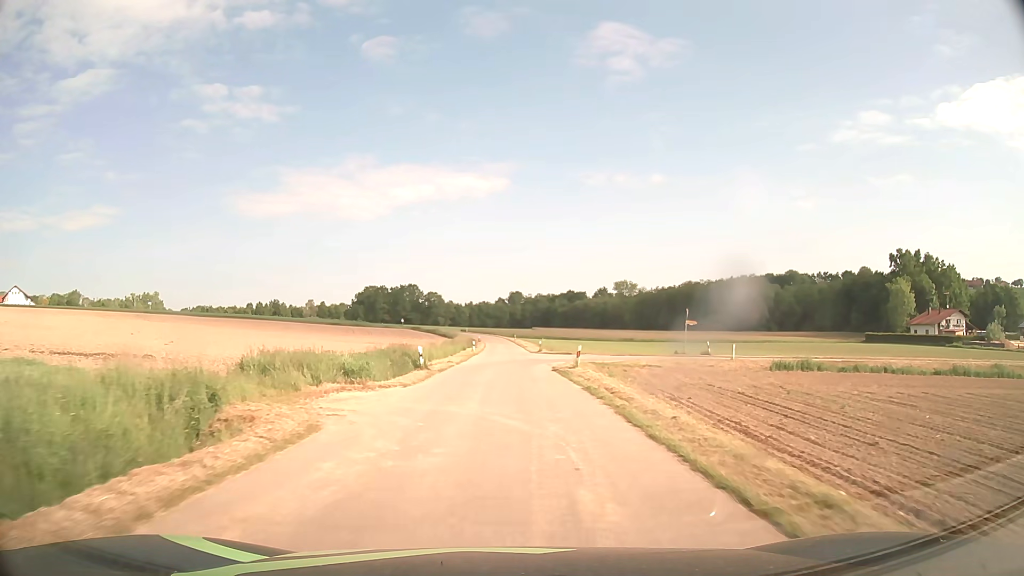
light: Day
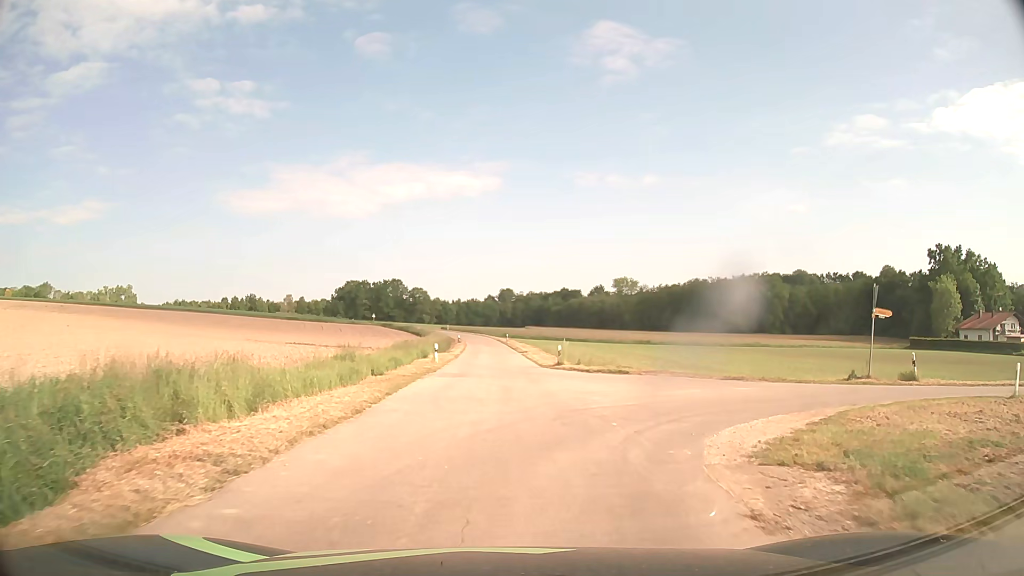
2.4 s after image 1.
(0.0, +26.9) m; +1°
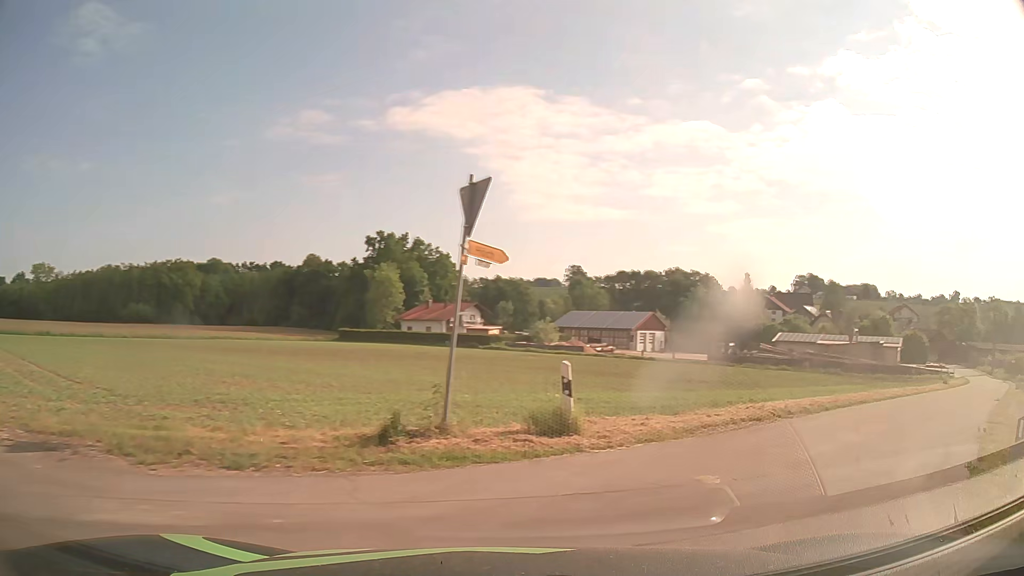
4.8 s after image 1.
(+5.3, +15.1) m; +51°
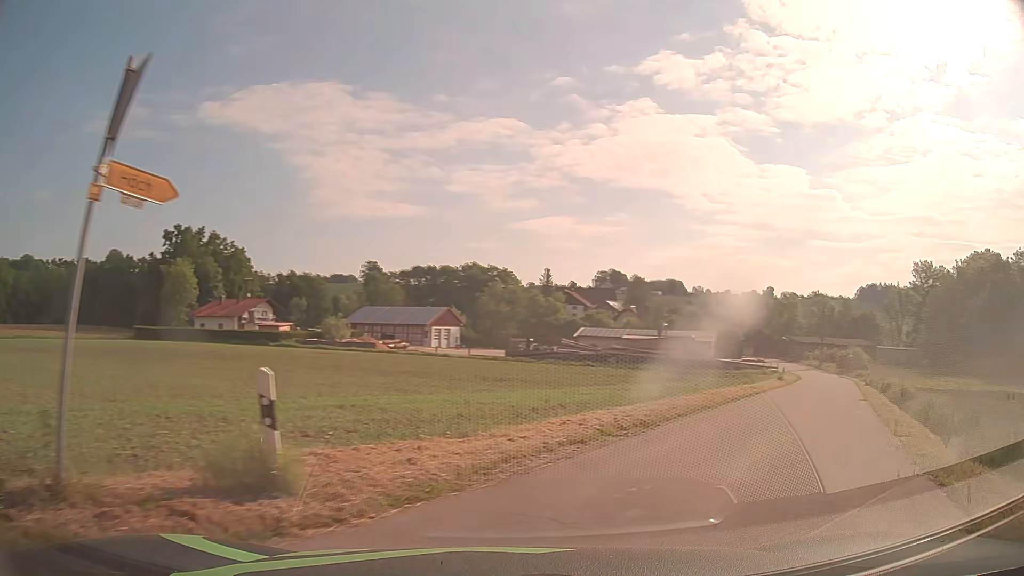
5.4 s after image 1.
(+0.6, +4.0) m; +17°
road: unclassified
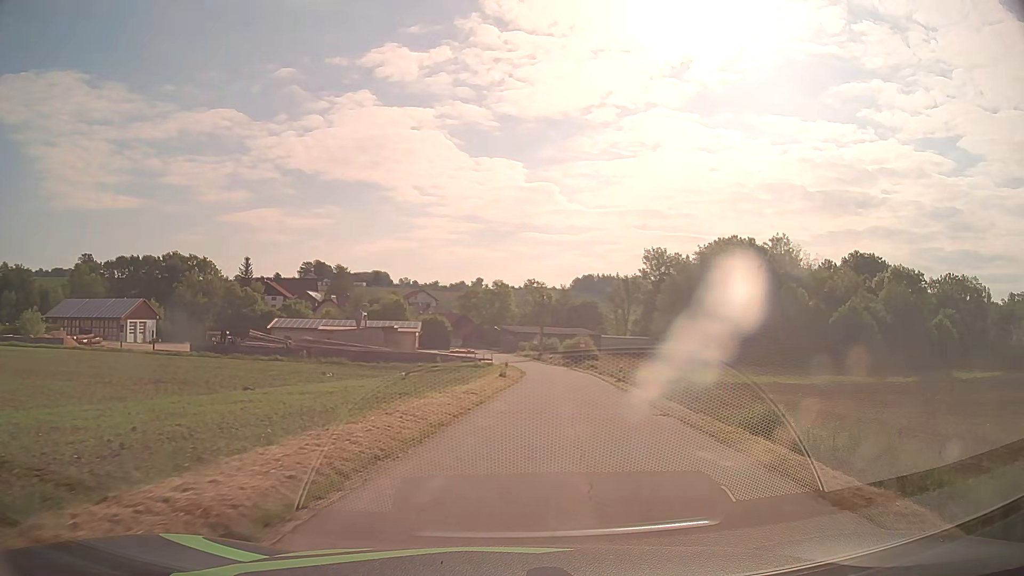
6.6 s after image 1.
(+2.4, +9.3) m; +25°
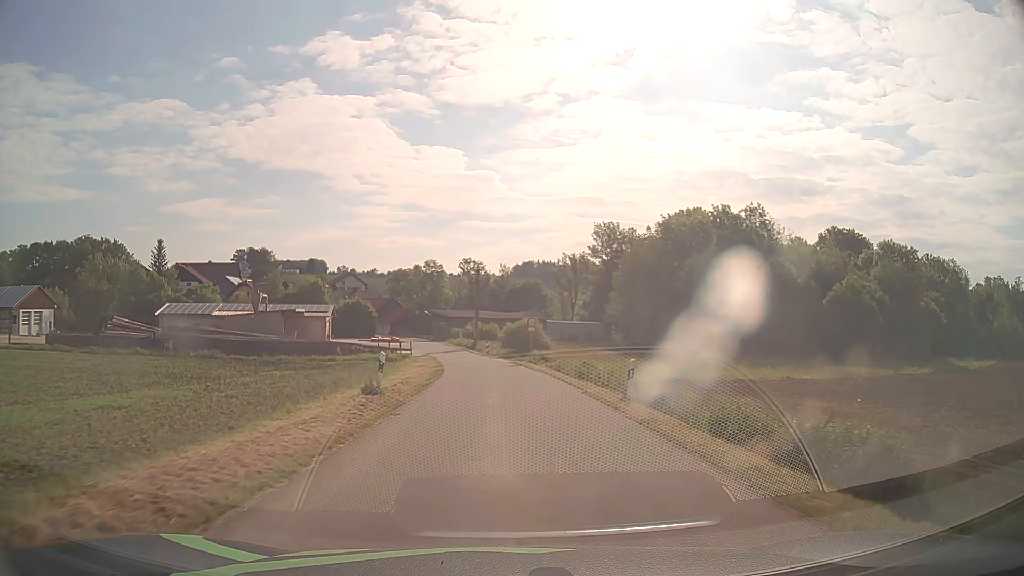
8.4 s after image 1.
(+1.4, +18.9) m; +5°
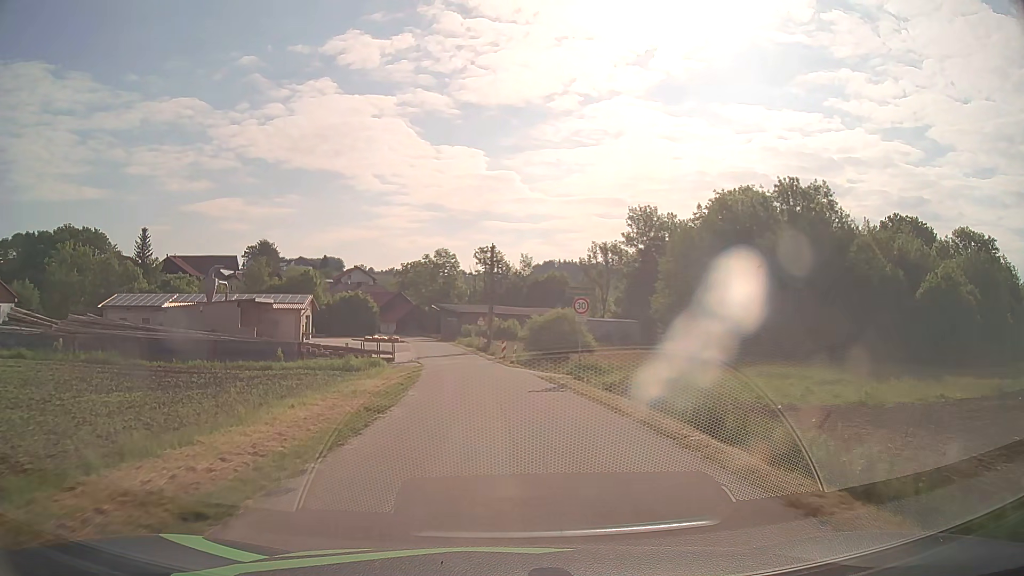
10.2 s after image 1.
(-0.2, +19.1) m; -2°
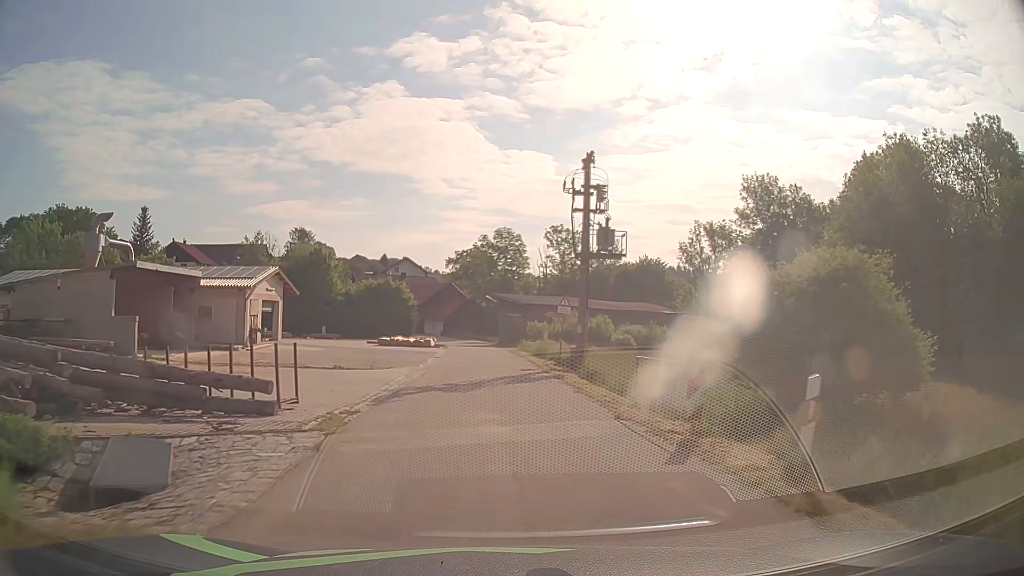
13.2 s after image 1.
(-1.5, +30.7) m; -5°
